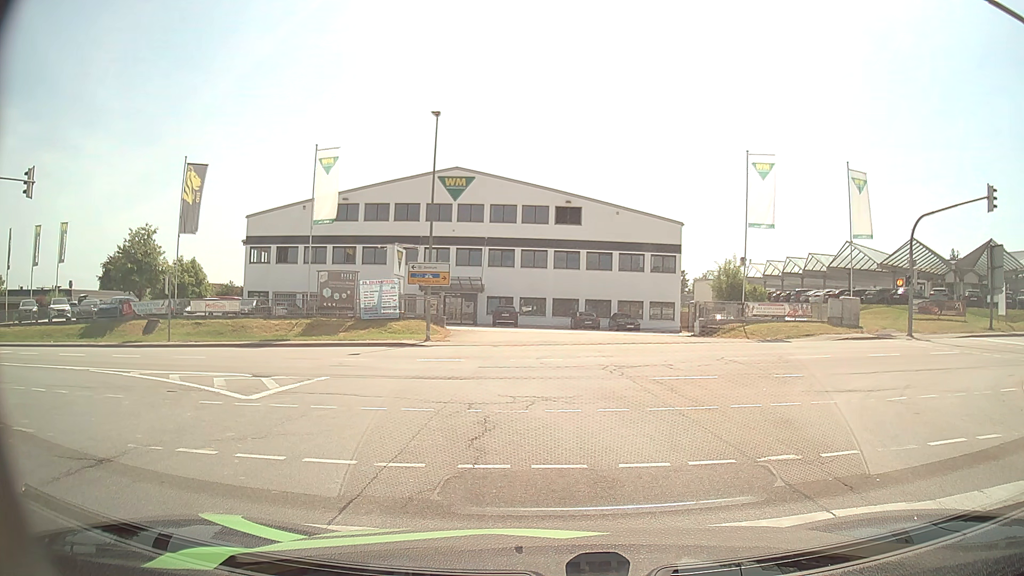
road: secondary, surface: asphalt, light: Day
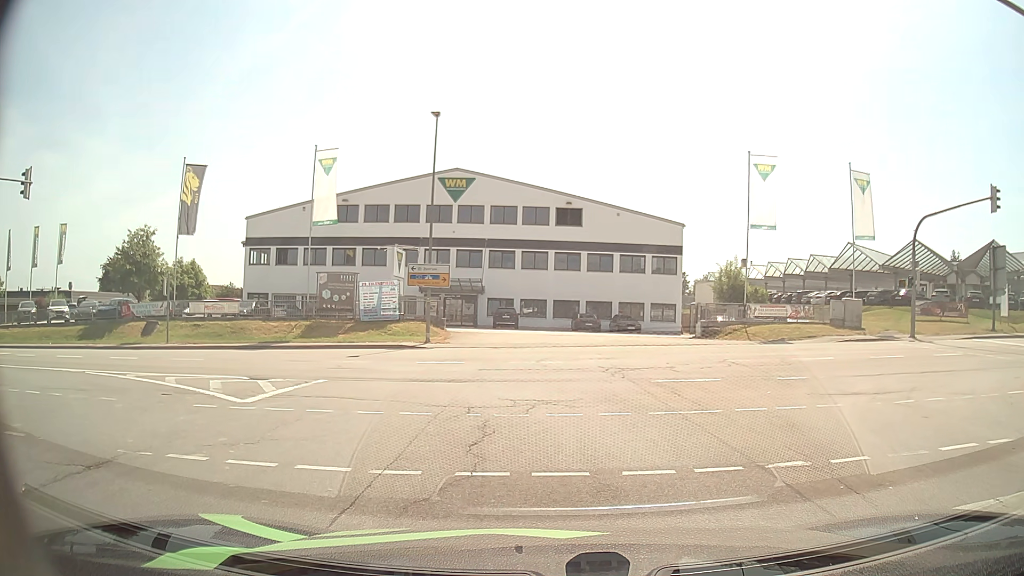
(0.0, +0.2) m; 0°
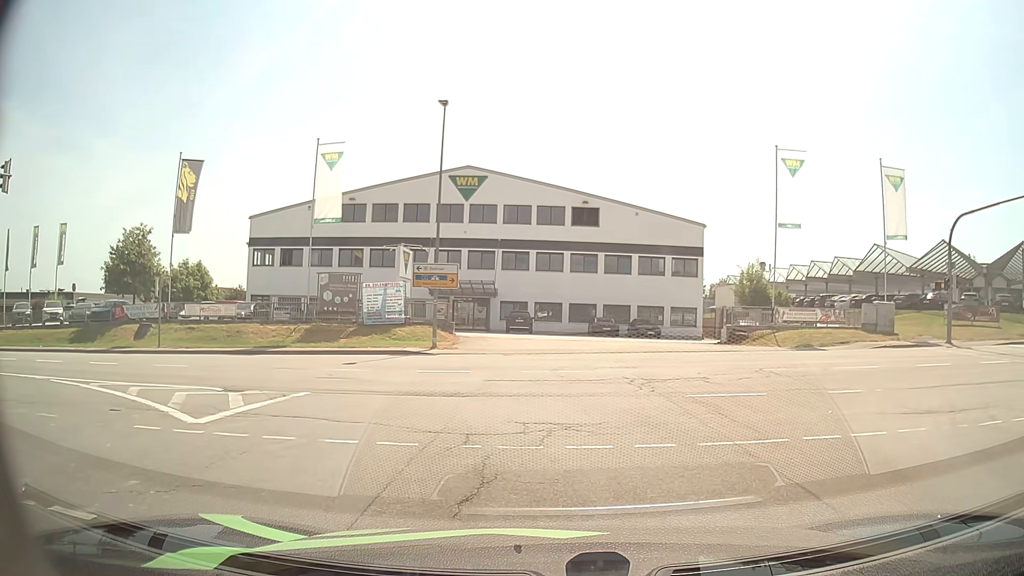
(0.0, +2.4) m; -1°
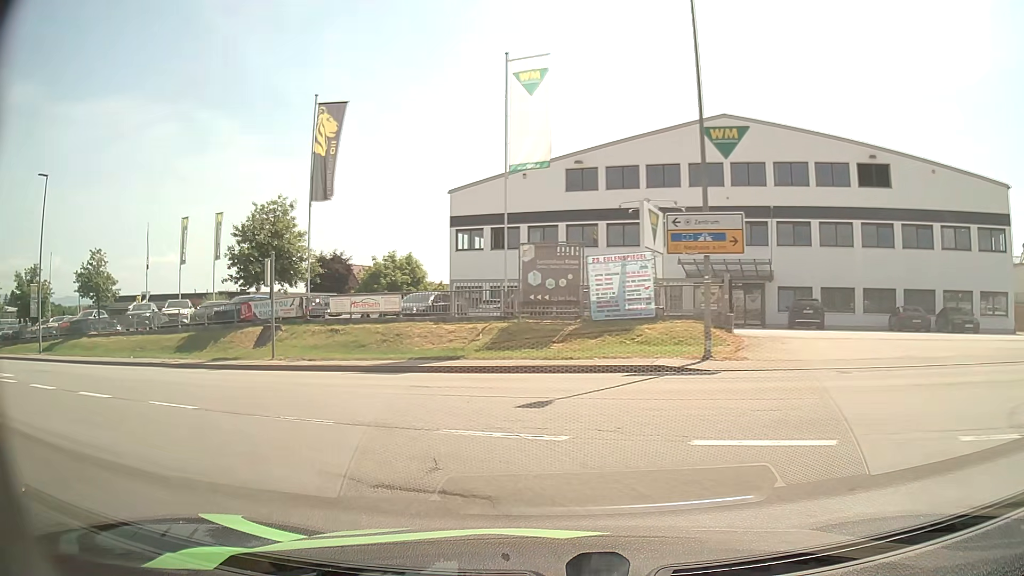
(-1.7, +11.9) m; -20°
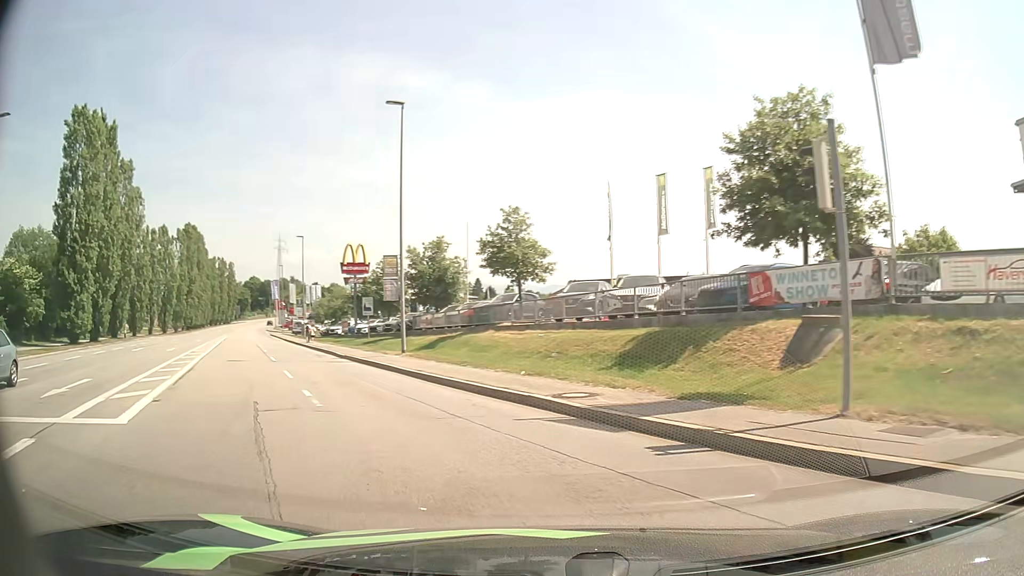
(-5.3, +13.7) m; -43°
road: tertiary
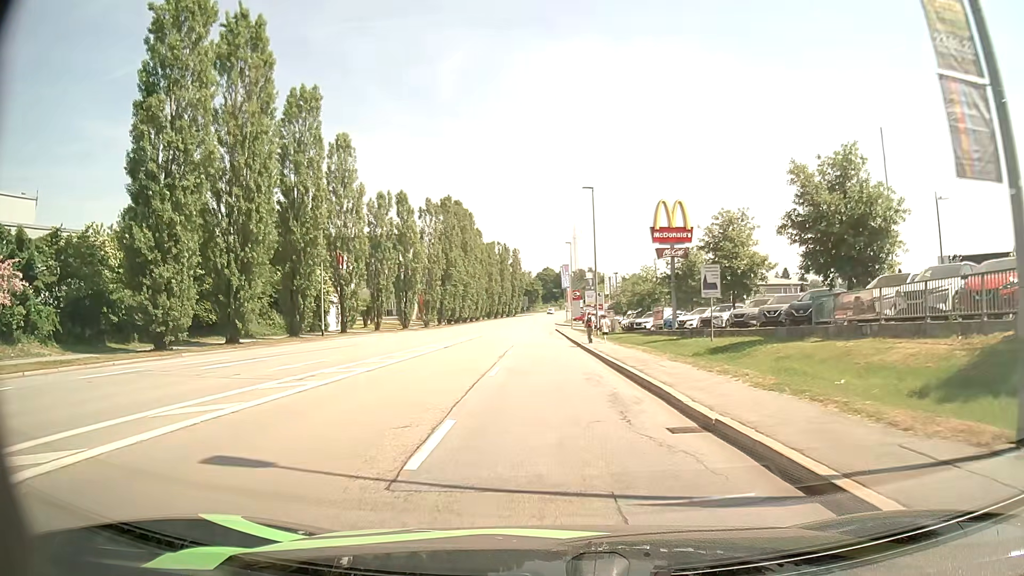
(-6.6, +20.9) m; -25°
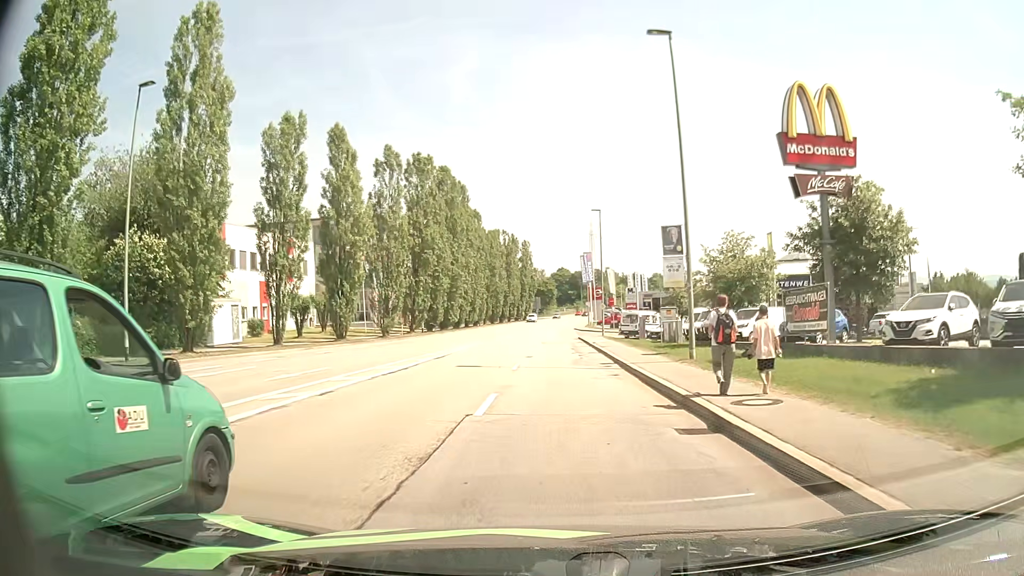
(-0.5, +26.3) m; -1°
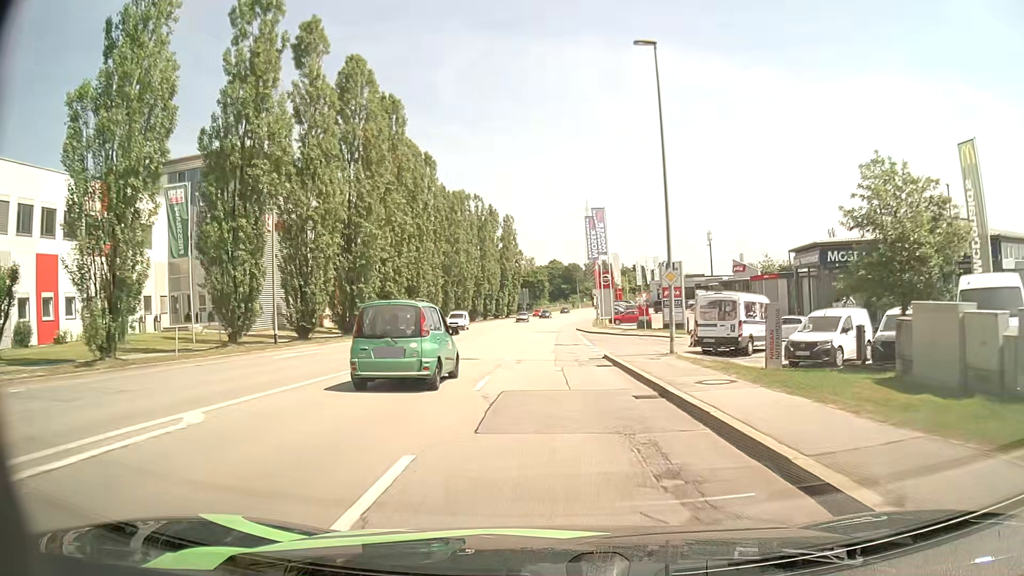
(+0.1, +34.1) m; 0°
(0, +10) (0, +20) (0, +30) (0, +40) (0, +50) (0, +60) (+1, +70) (+1, +80) (+2, +90) (+3, +100) m
